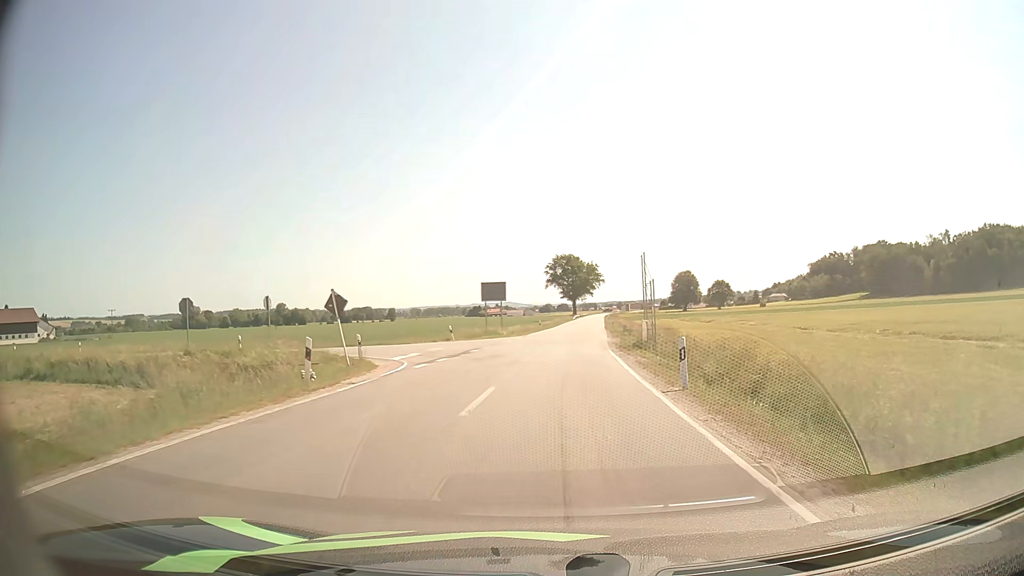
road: secondary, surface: asphalt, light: Day
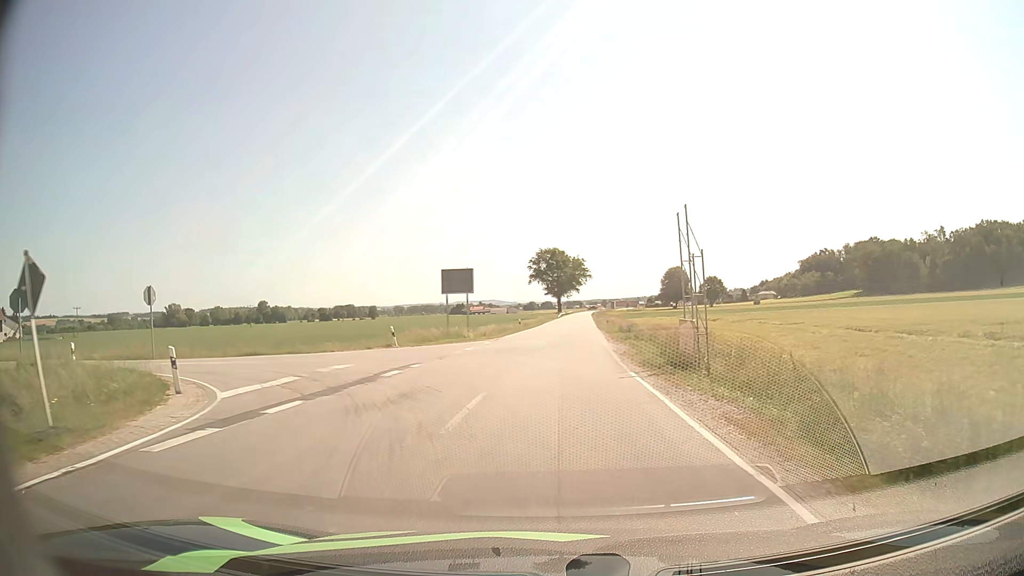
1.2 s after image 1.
(+0.2, +12.2) m; +1°
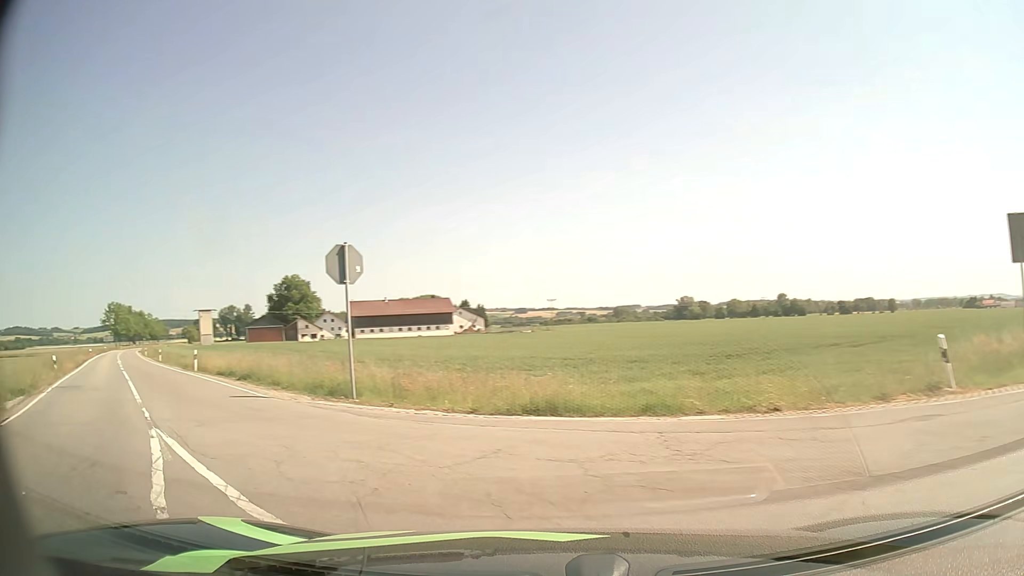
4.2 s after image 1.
(-3.9, +20.0) m; -45°
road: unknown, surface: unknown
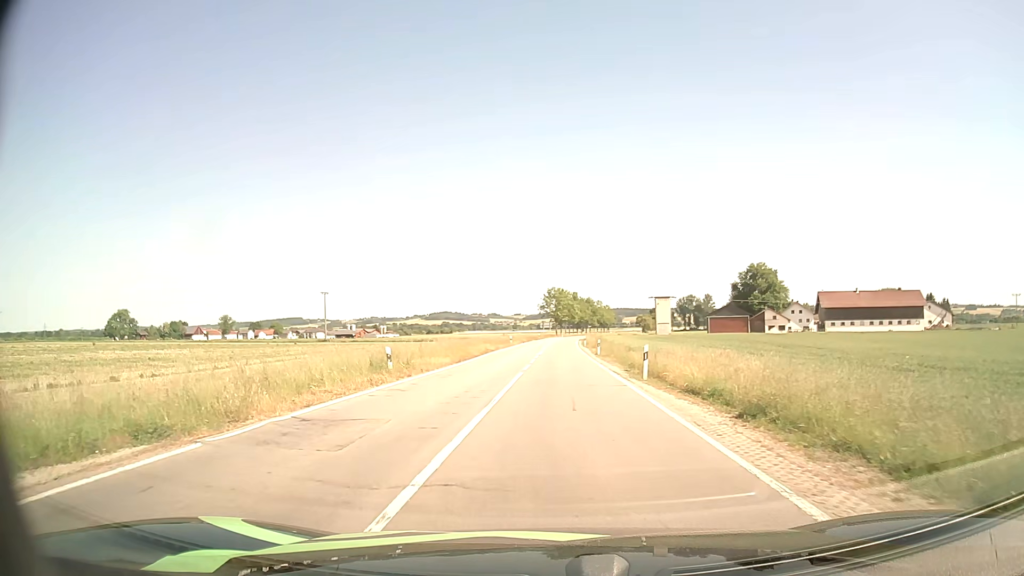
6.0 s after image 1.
(-5.4, +12.1) m; -39°
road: tertiary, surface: asphalt
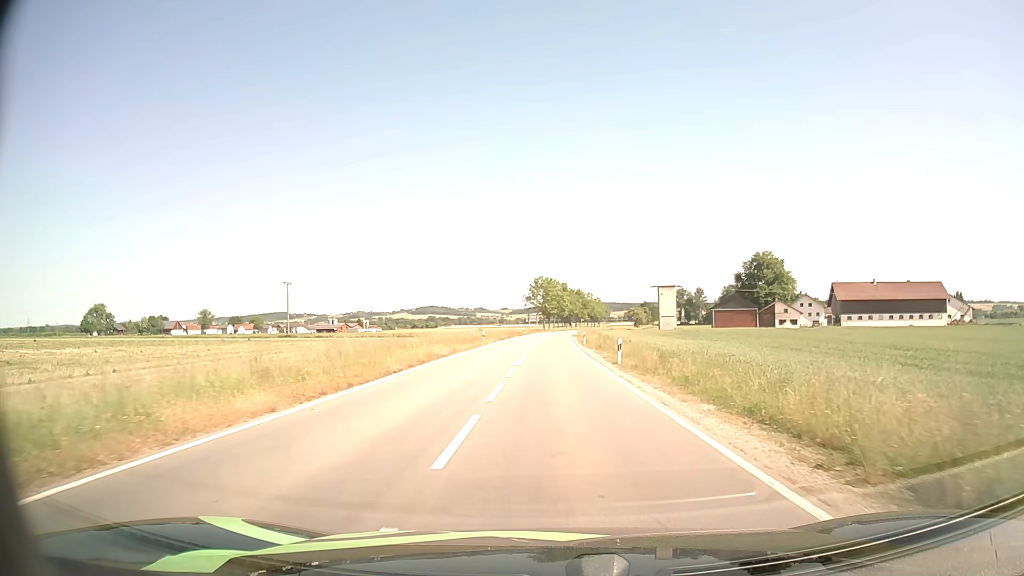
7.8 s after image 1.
(+0.1, +19.3) m; +1°
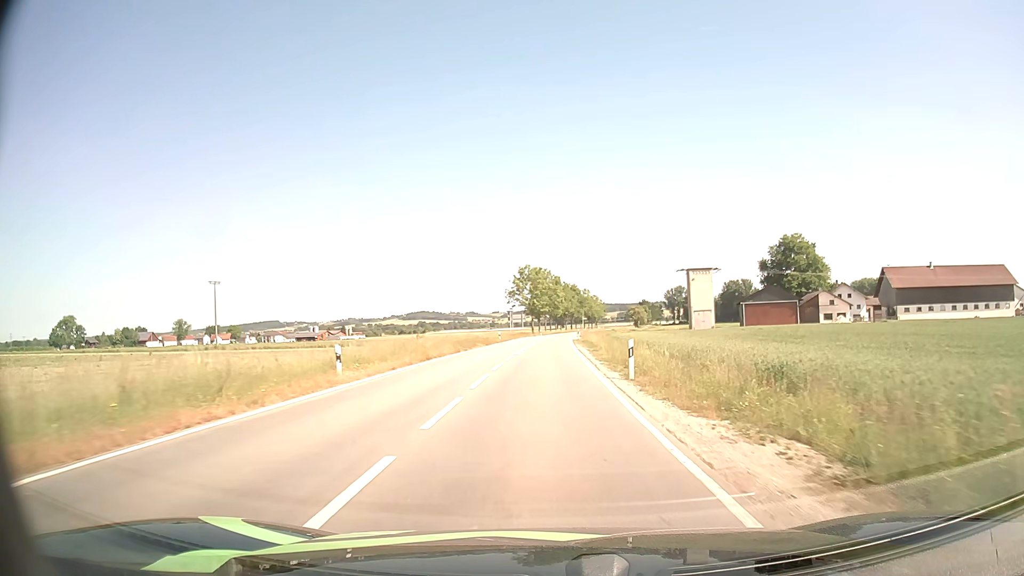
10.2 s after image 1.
(+0.3, +34.7) m; +1°
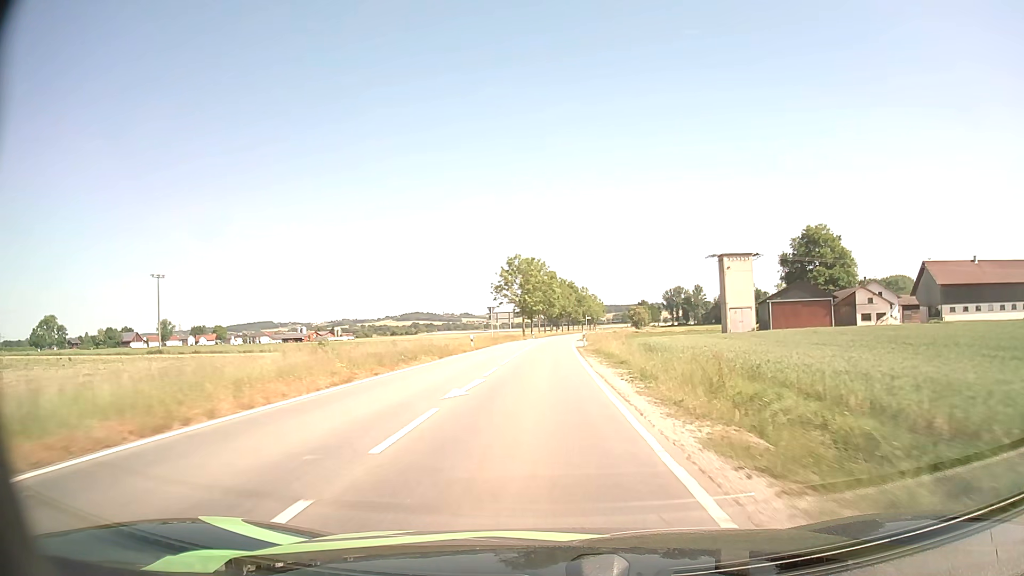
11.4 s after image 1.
(+0.1, +20.1) m; 0°
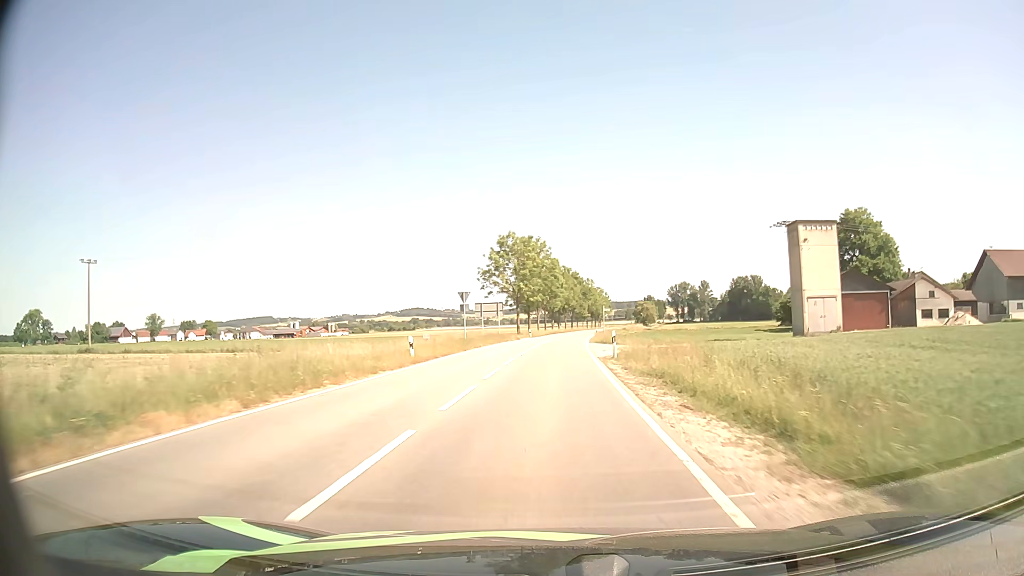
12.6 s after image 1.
(0.0, +21.1) m; 0°
(0, +10) (0, +20) (0, +30) (0, +40) (+1, +50) (+2, +60) (+2, +70) (+3, +80) (+4, +90) (+5, +100) m
